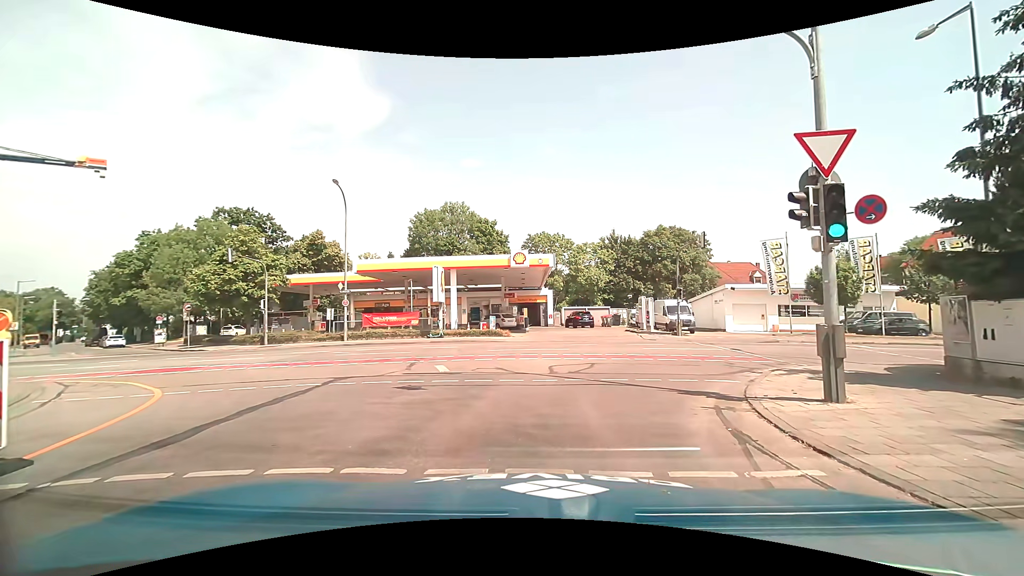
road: tertiary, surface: asphalt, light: Day
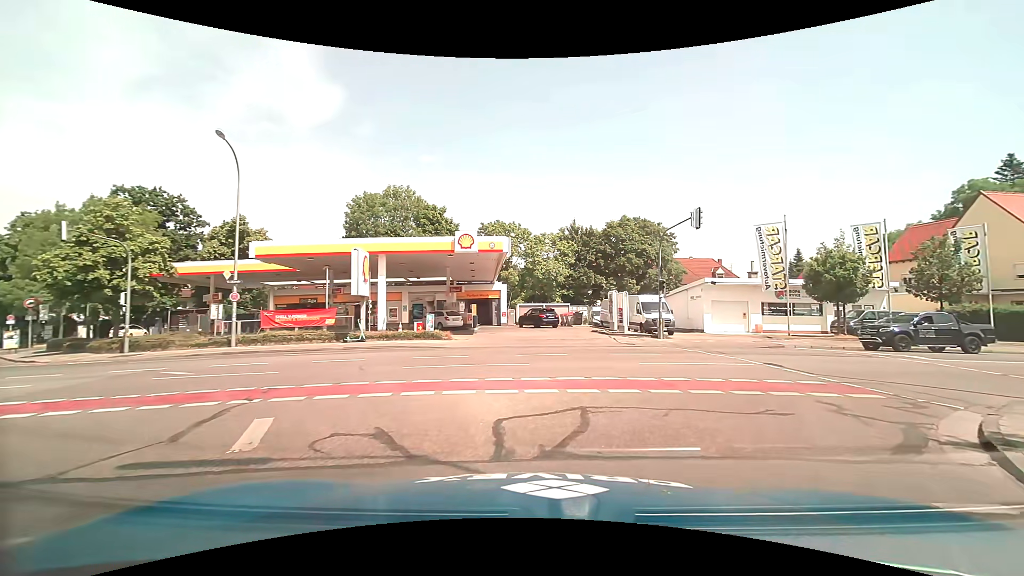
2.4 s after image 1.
(+0.1, +7.4) m; +6°
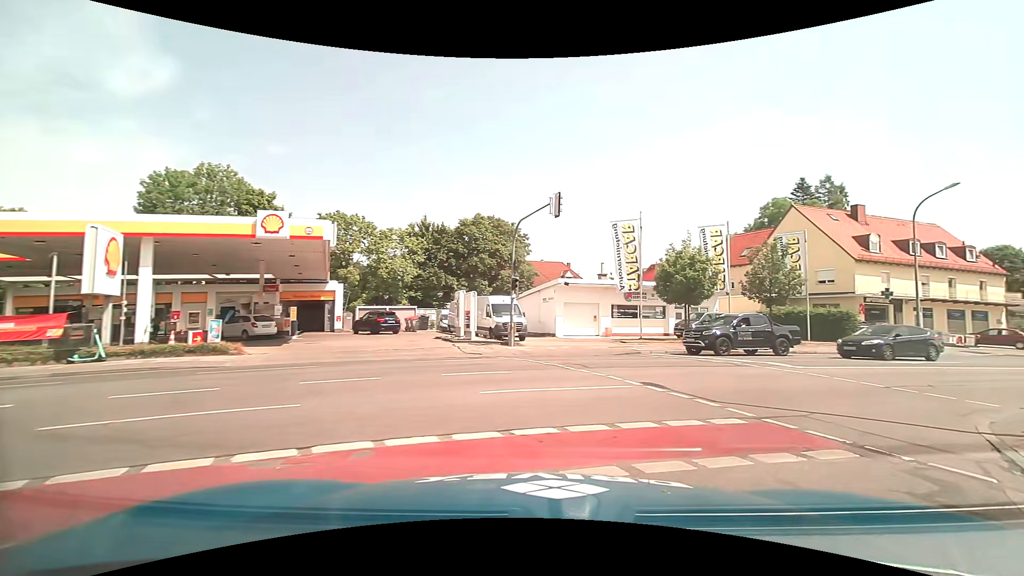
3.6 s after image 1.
(+0.5, +4.8) m; +15°
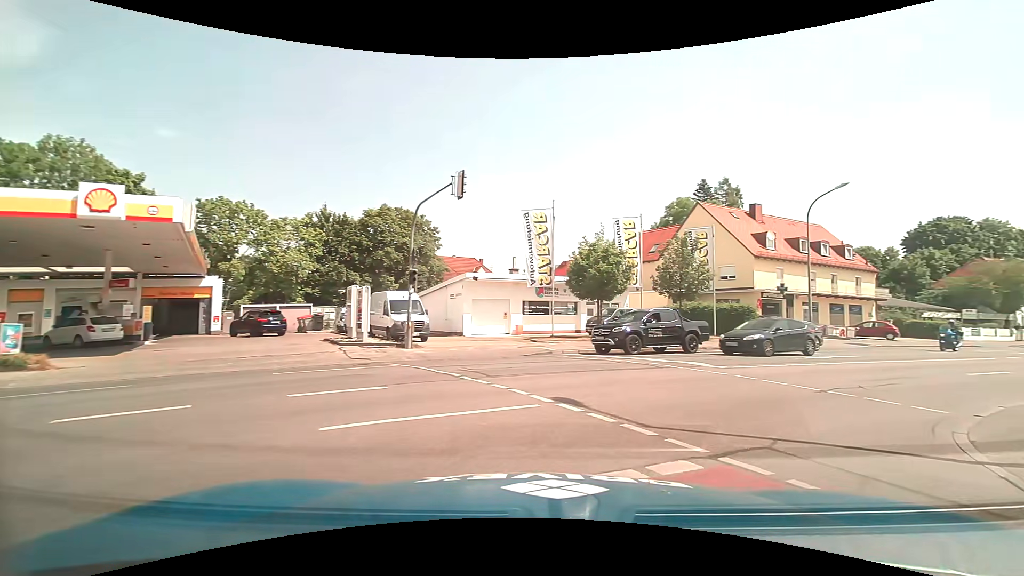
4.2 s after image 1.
(+0.2, +2.7) m; +10°
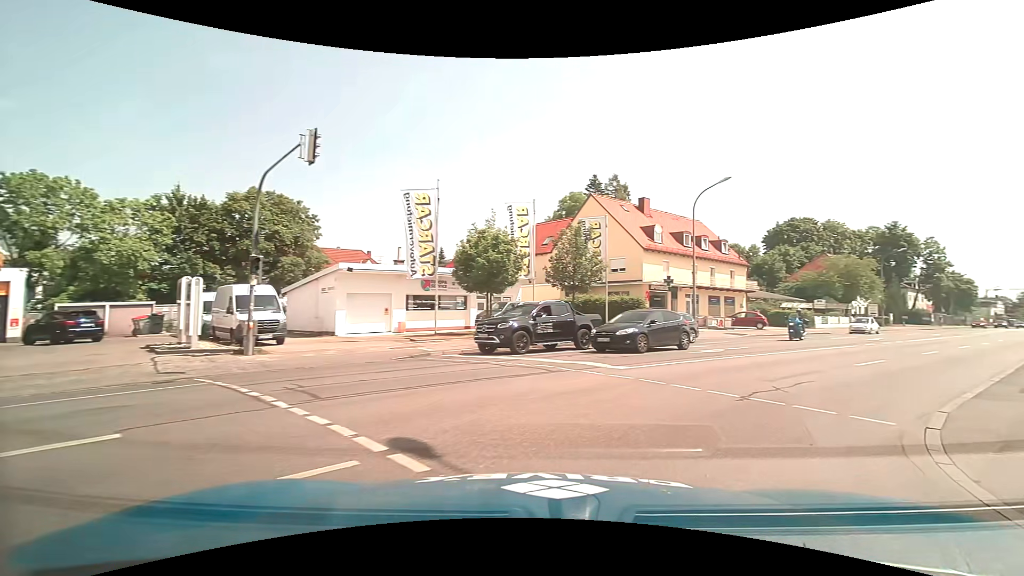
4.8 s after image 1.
(+0.3, +3.0) m; +11°
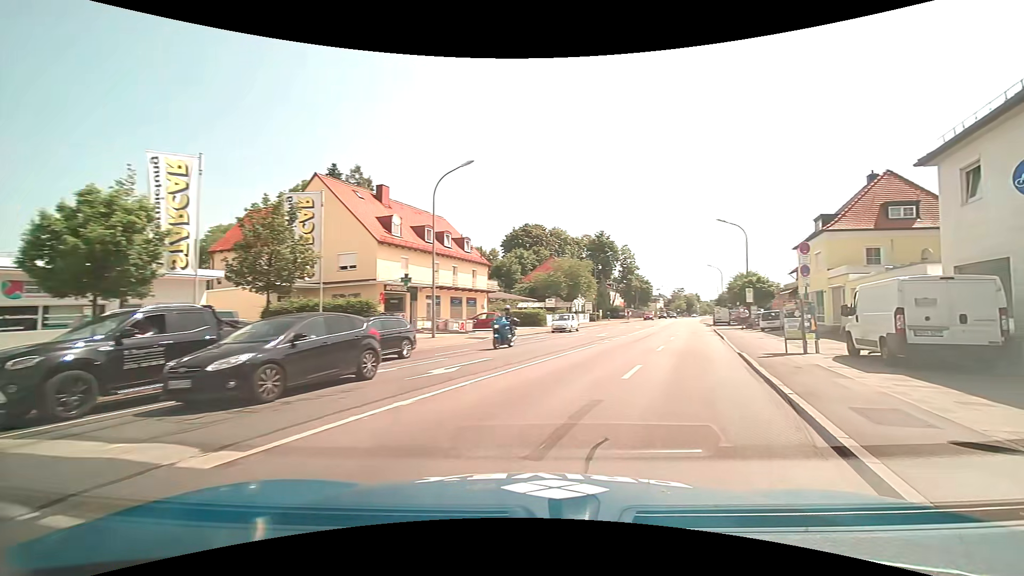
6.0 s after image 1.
(+1.8, +6.7) m; +29°
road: primary
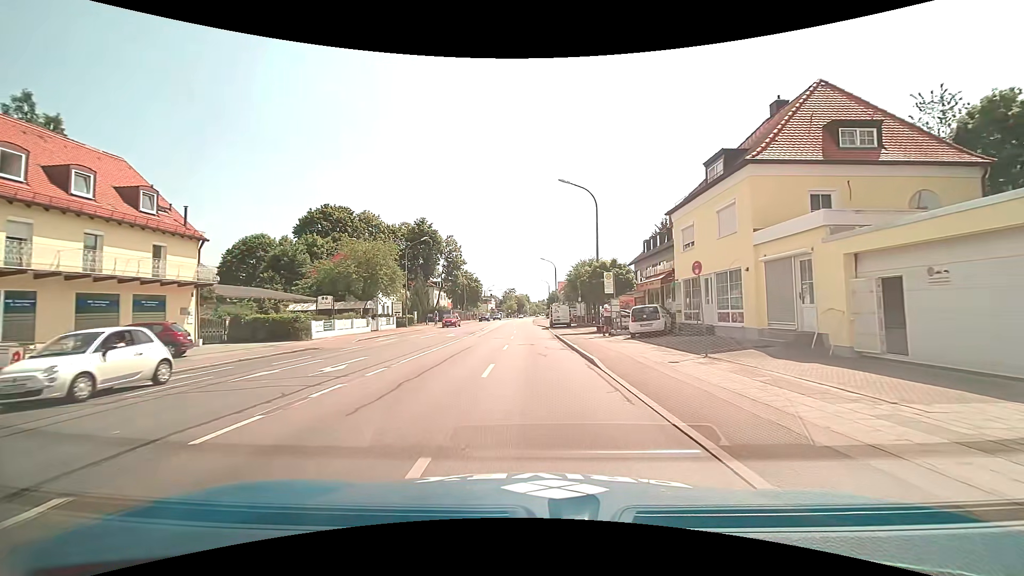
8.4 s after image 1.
(+4.6, +17.6) m; +19°
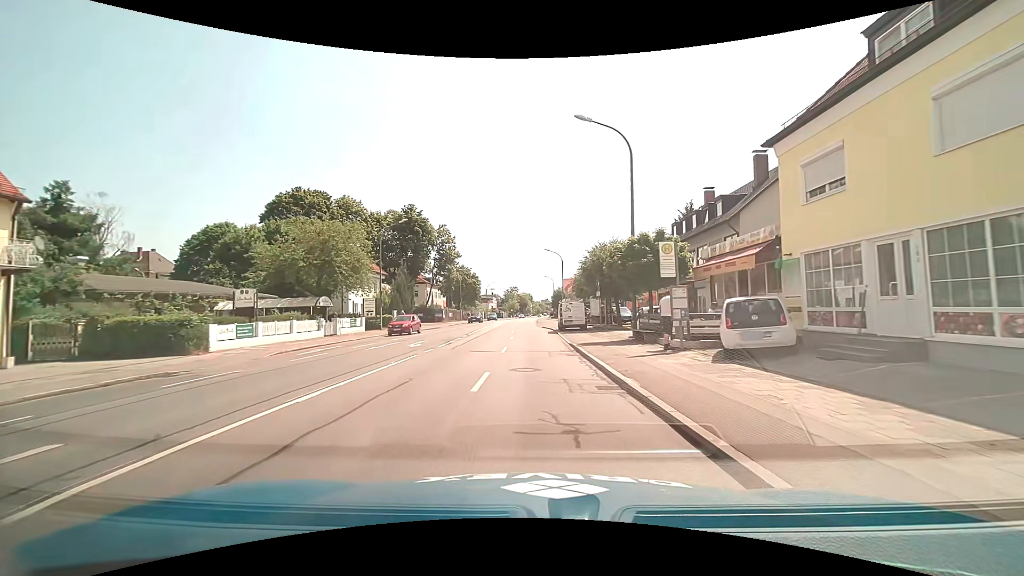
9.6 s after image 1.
(-0.1, +11.2) m; -1°
(0, +10) (0, +20) (0, +30) (0, +40) (-1, +50) (-1, +60) (-1, +70) (-1, +80) (-1, +90) (-1, +100) m
